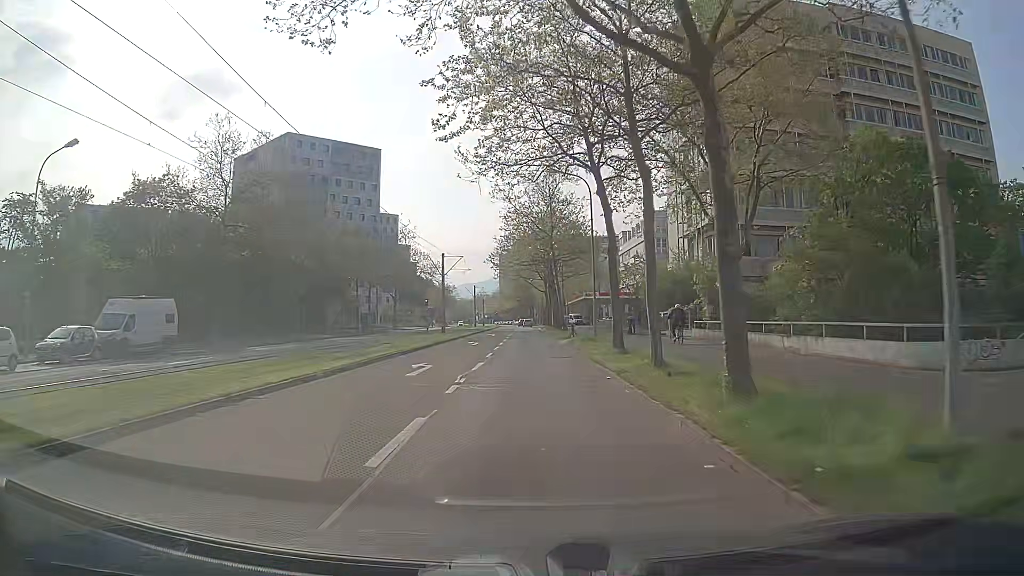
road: tertiary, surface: asphalt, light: Day
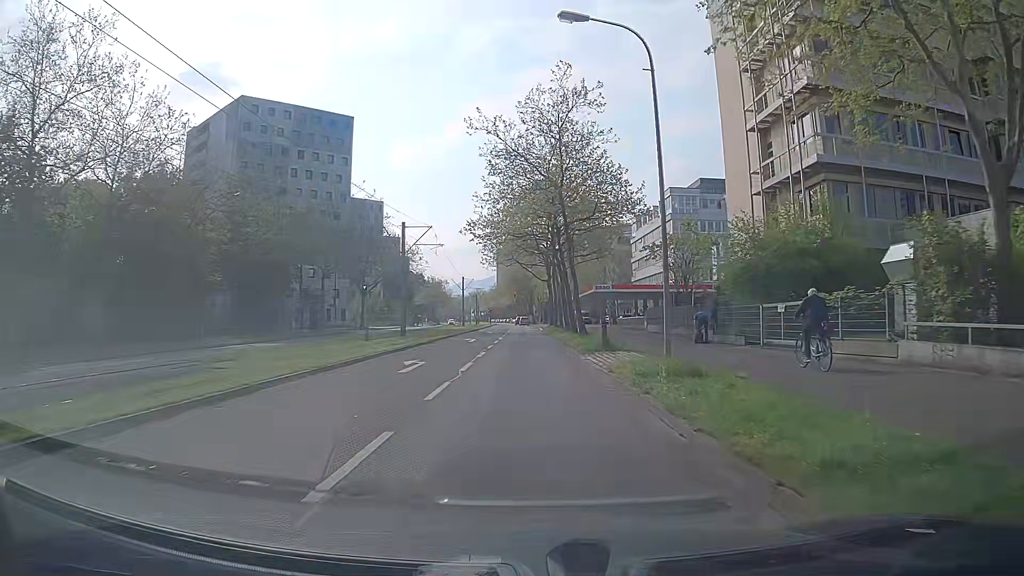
(+0.1, +19.5) m; 0°
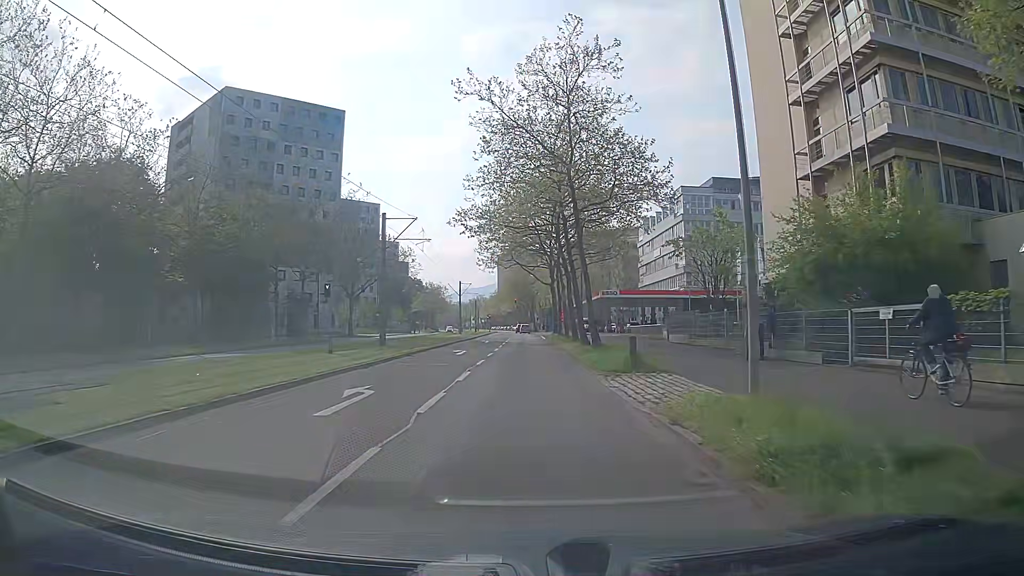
(0.0, +6.5) m; 0°
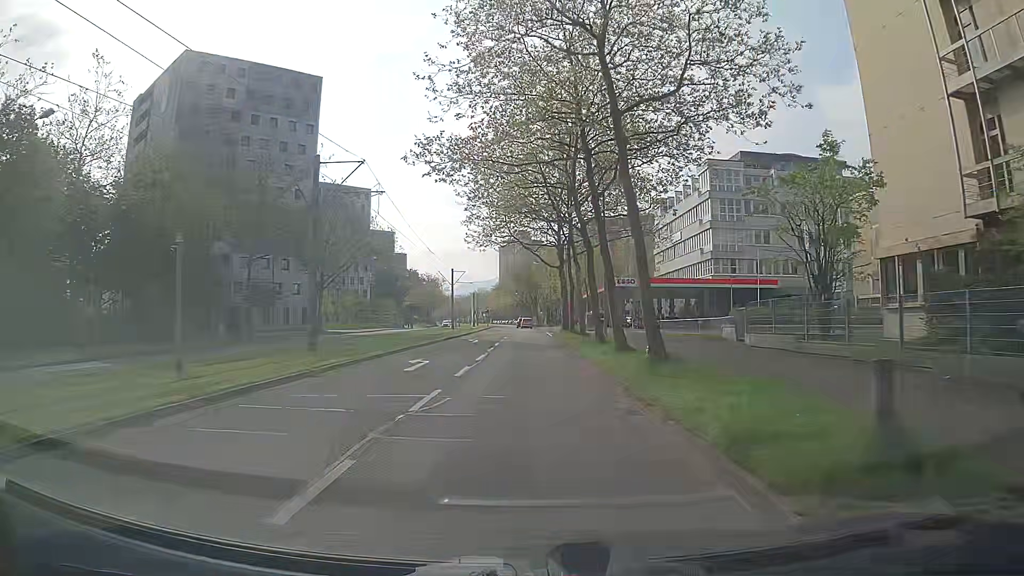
(0.0, +12.7) m; -1°
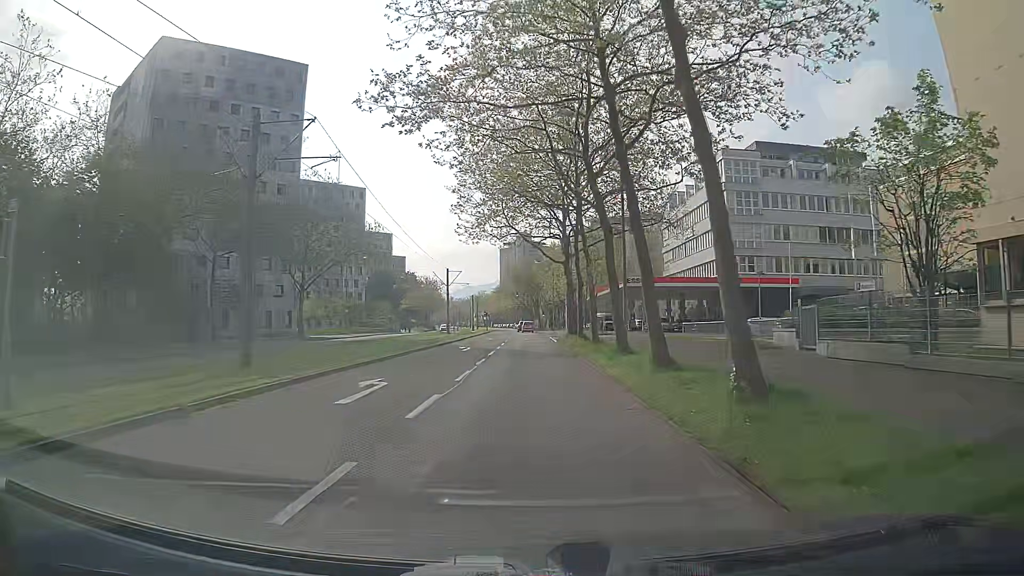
(0.0, +6.2) m; 0°
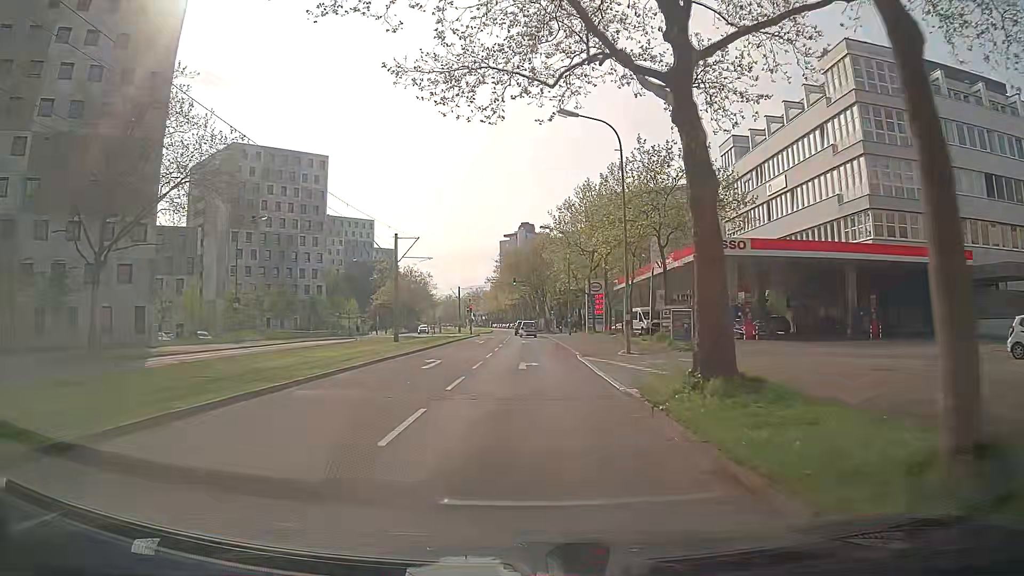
(+0.2, +31.8) m; +1°
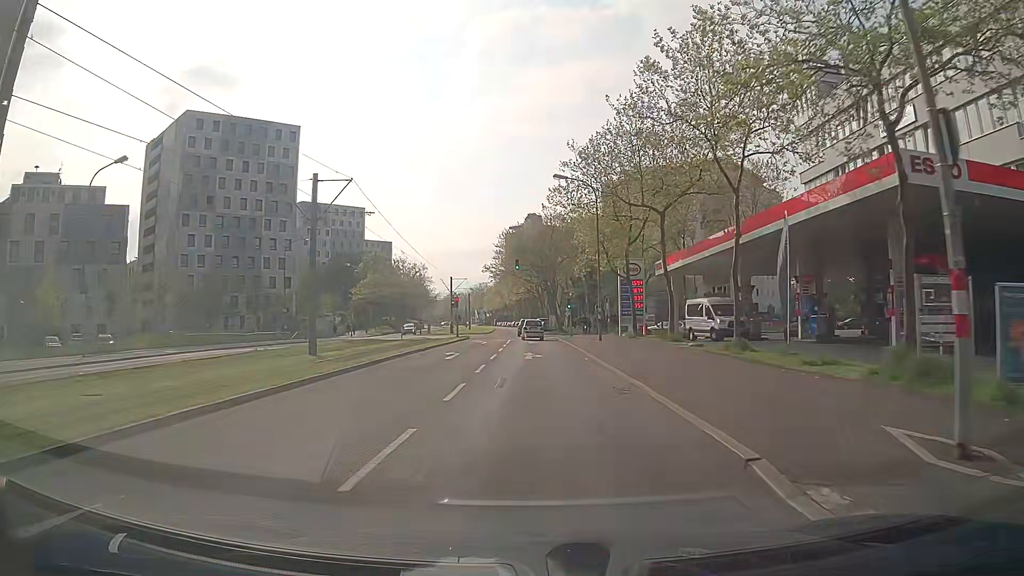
(-0.5, +19.9) m; -1°
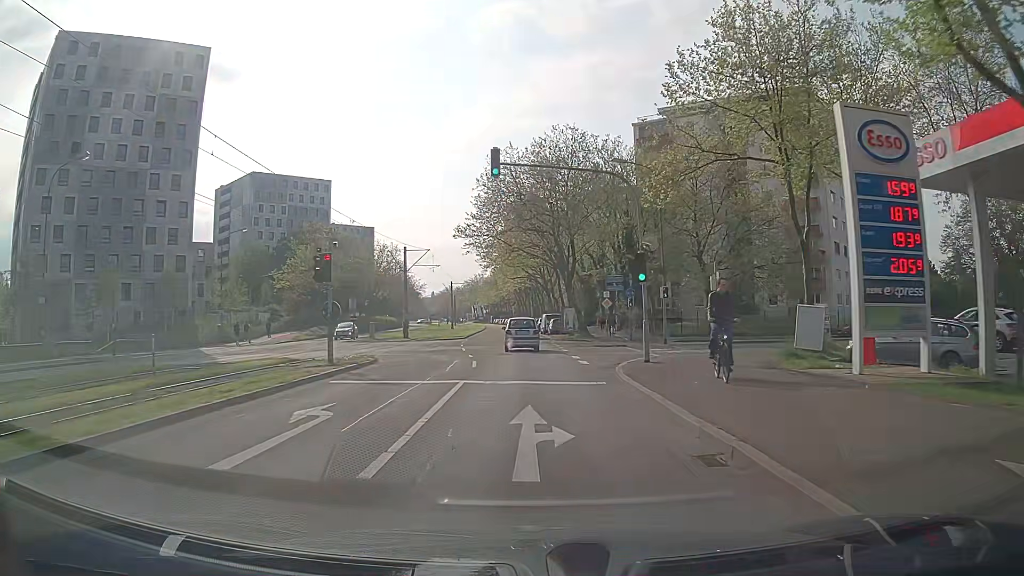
(-0.2, +34.2) m; -1°
(0, +10) (0, +20) (0, +30) (0, +40) (0, +50) (-1, +60) (-1, +70) (-1, +80) (-1, +90) (-2, +100) m
